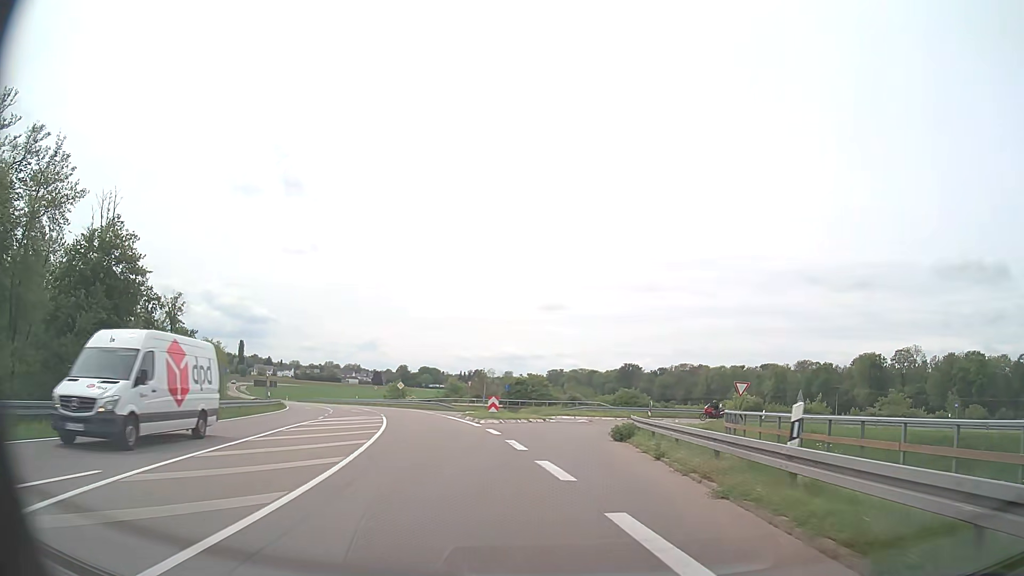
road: secondary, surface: asphalt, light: Day
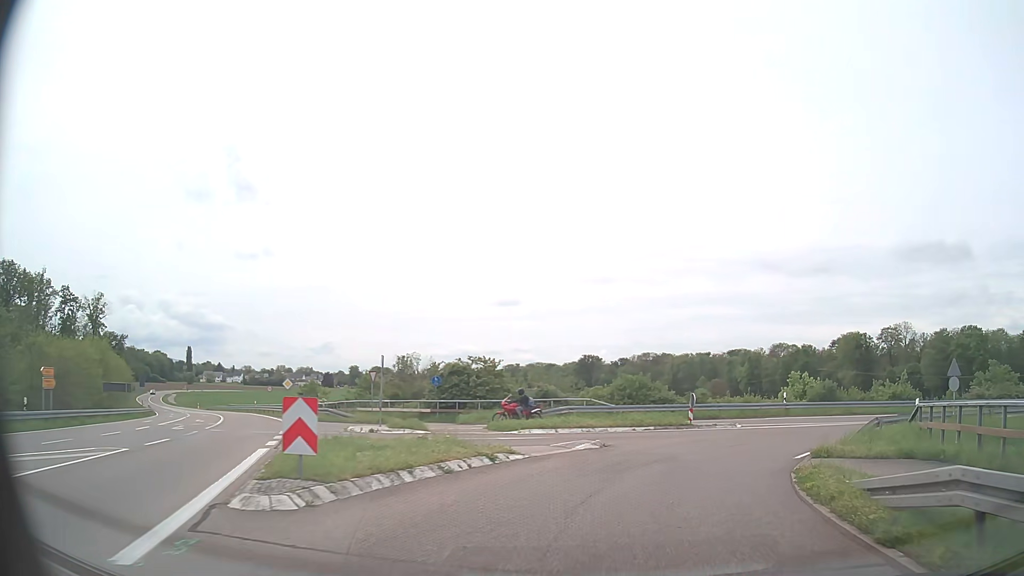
(-0.2, +23.7) m; +4°
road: trunk_link
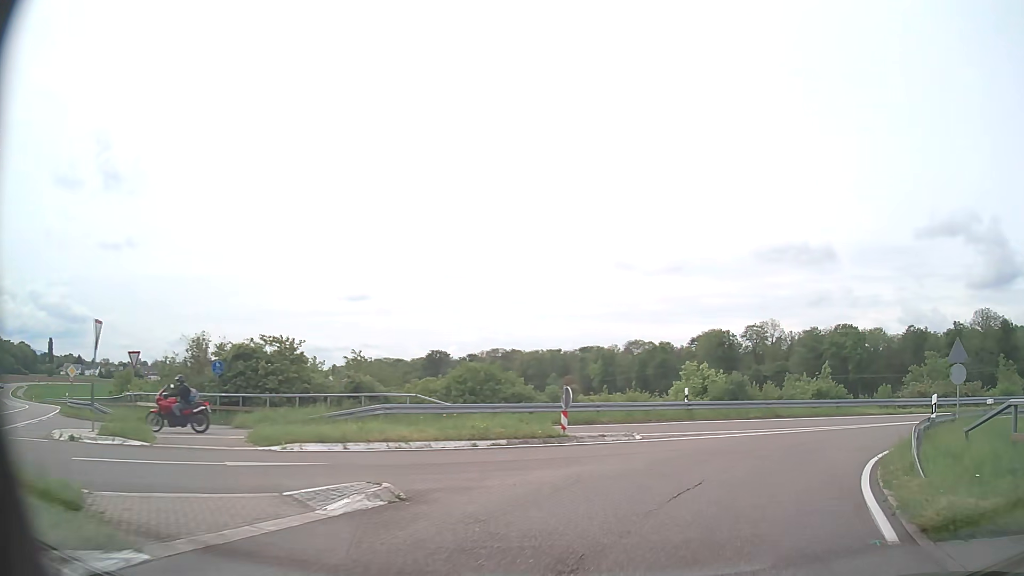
(+1.0, +10.0) m; +13°
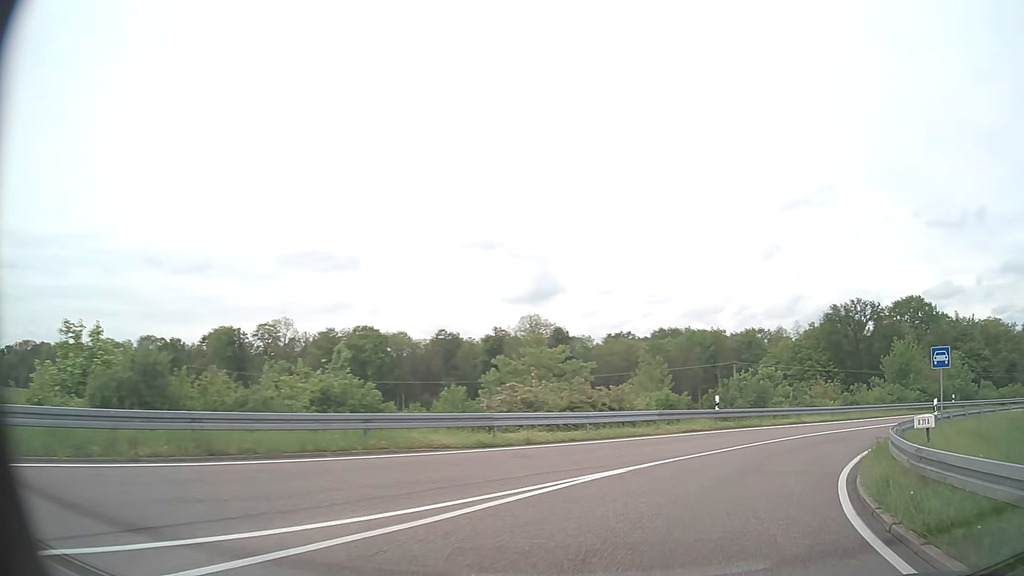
(+6.1, +17.2) m; +42°
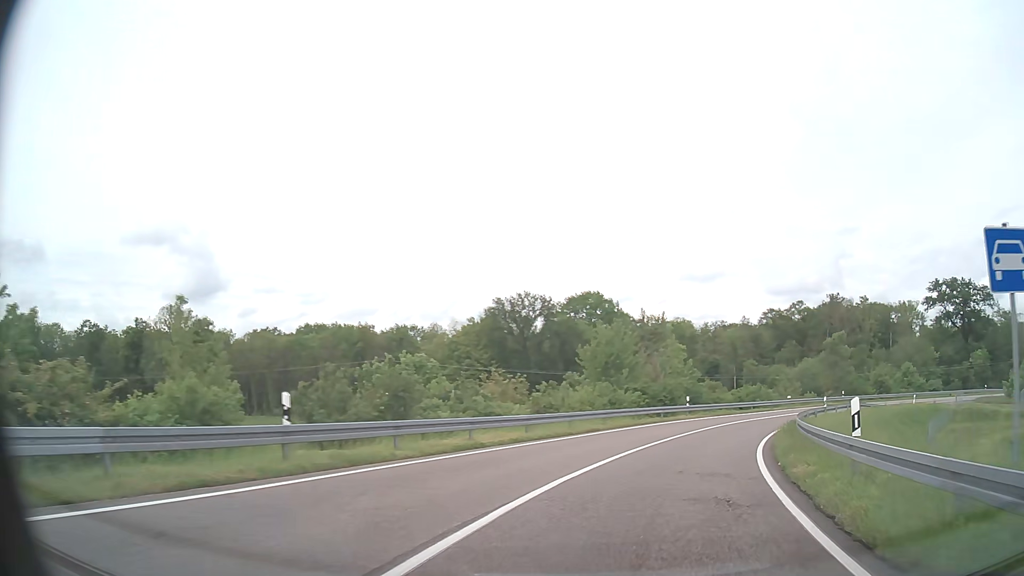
(+4.2, +14.9) m; +29°
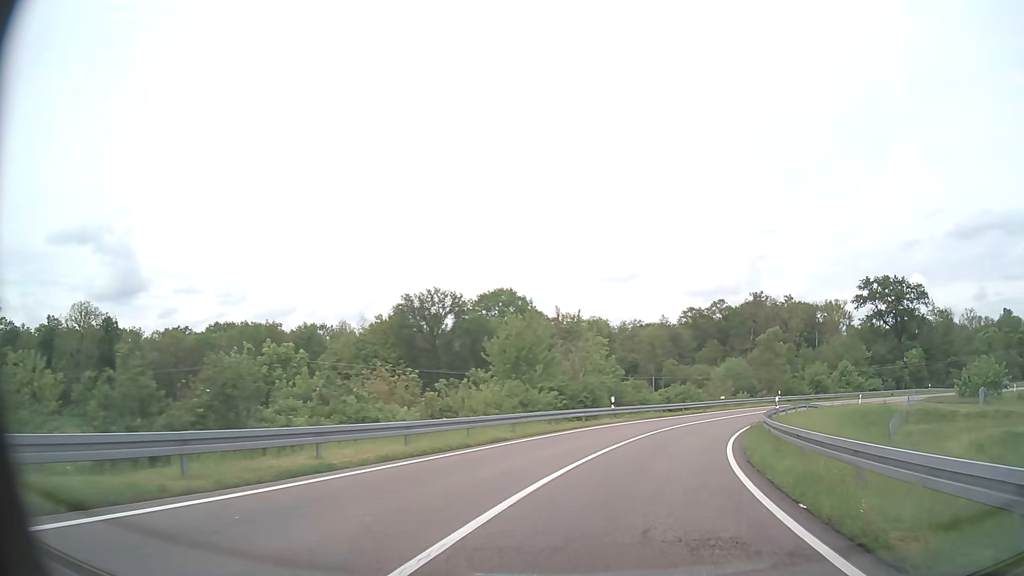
(+0.4, +5.8) m; +8°
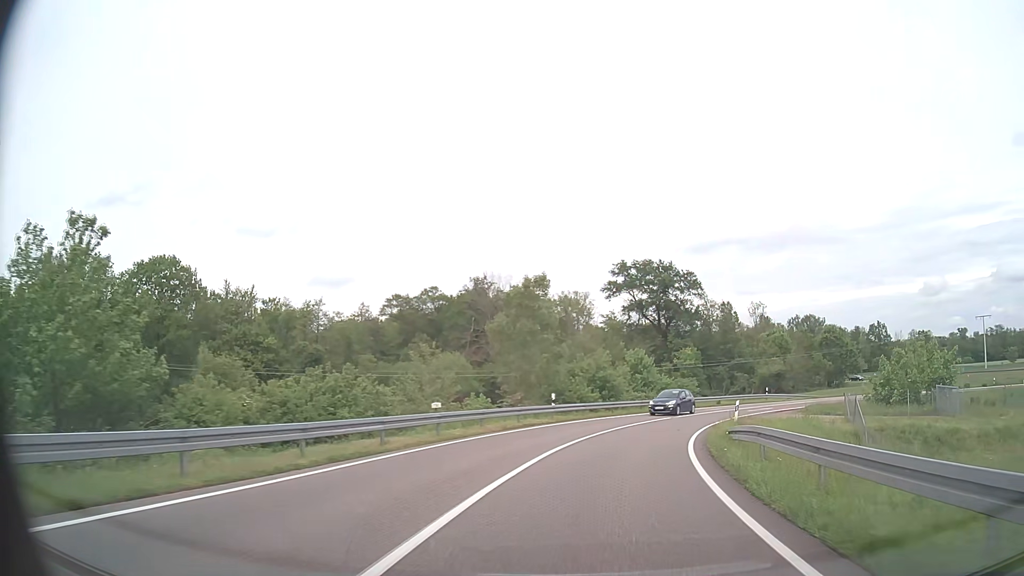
(+7.3, +32.5) m; +24°
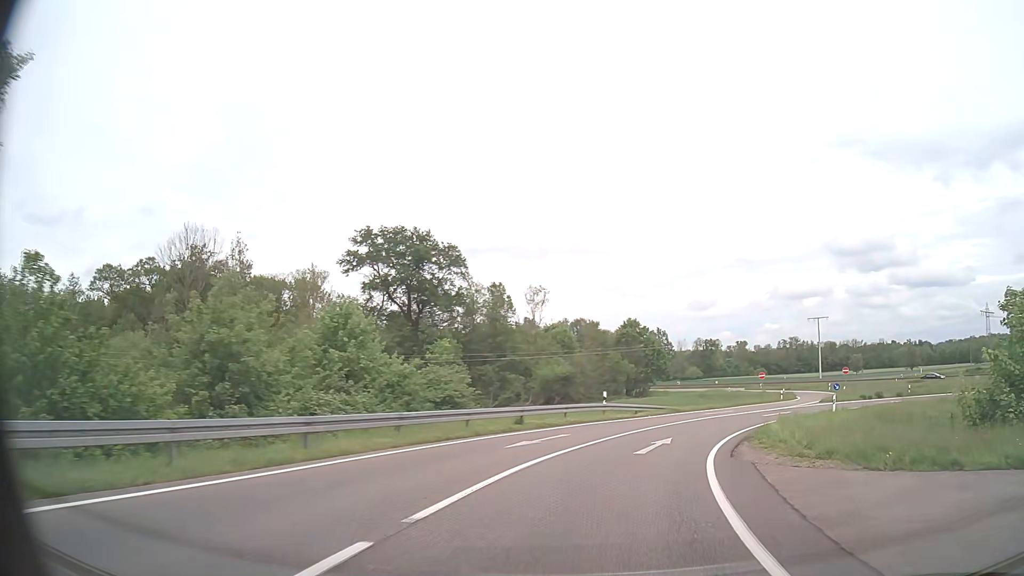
(+5.1, +29.5) m; +21°
(+1, +10) (+3, +20) (+7, +29) (+13, +37) (+20, +44) (+28, +50) (+37, +54) (+47, +56) (+57, +57) (+67, +55) m
